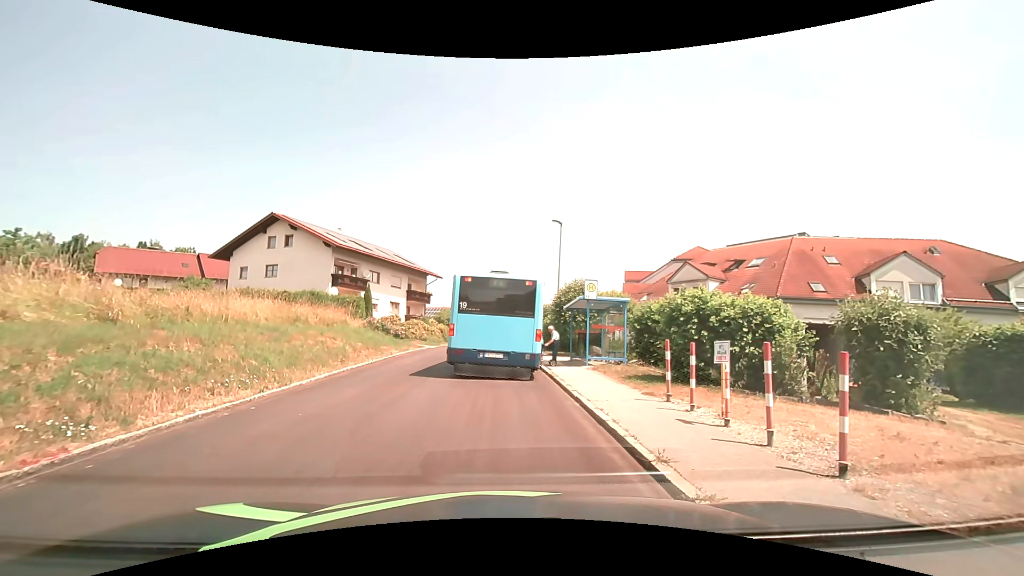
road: tertiary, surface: asphalt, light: Day
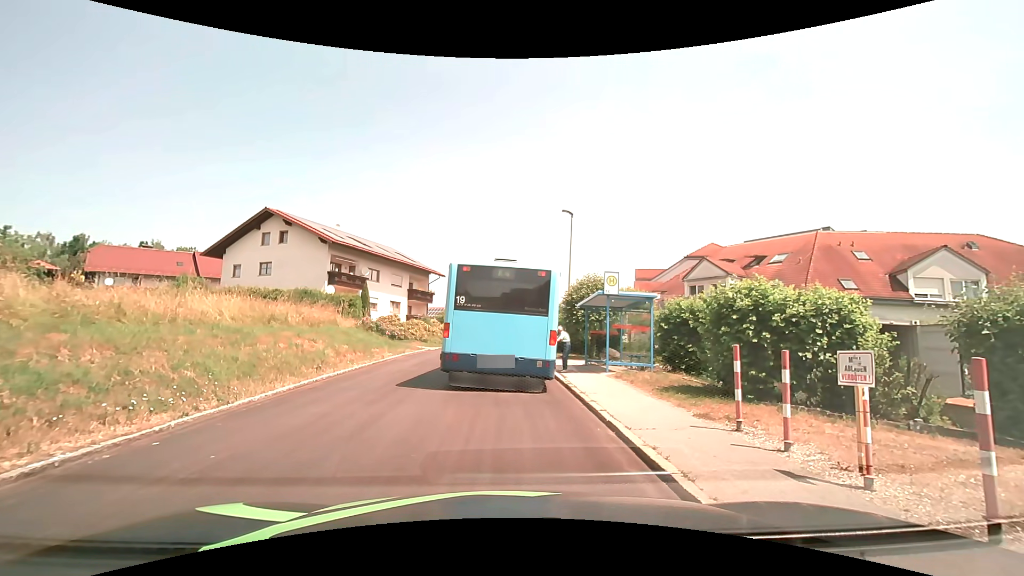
(0.0, +2.5) m; 0°
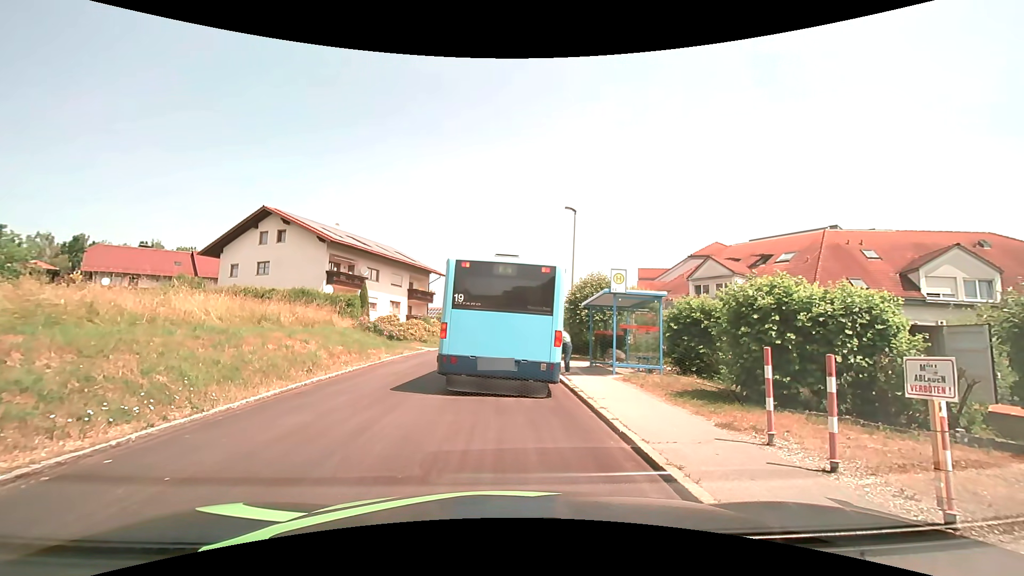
(0.0, +0.7) m; 0°
